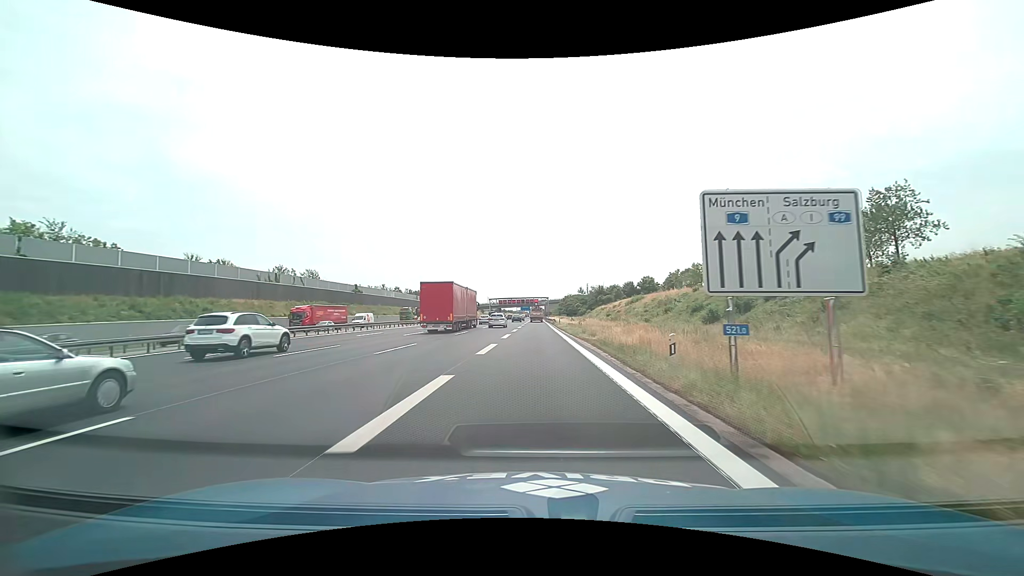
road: motorway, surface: asphalt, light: Day
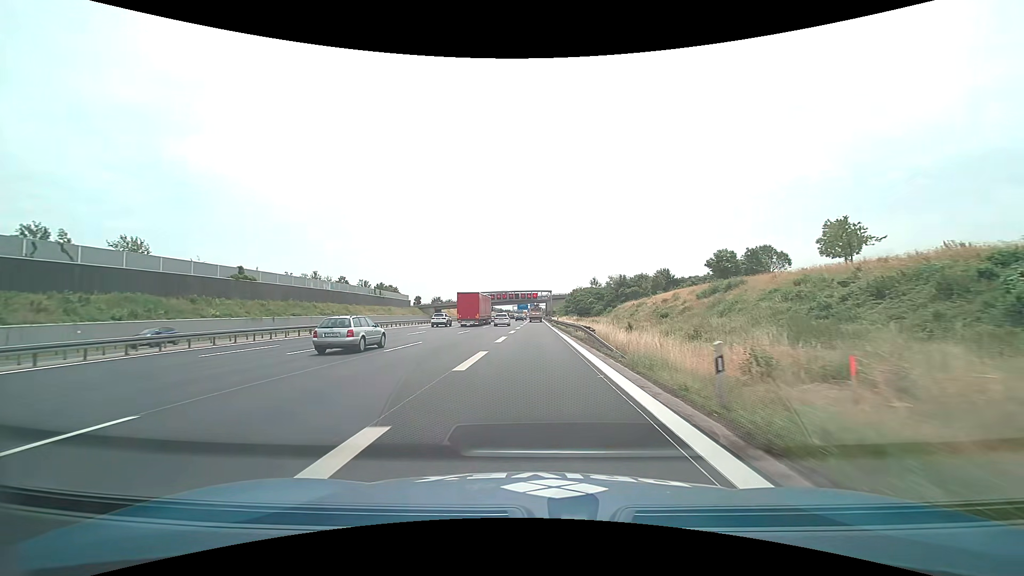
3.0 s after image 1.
(+0.4, +53.9) m; 0°
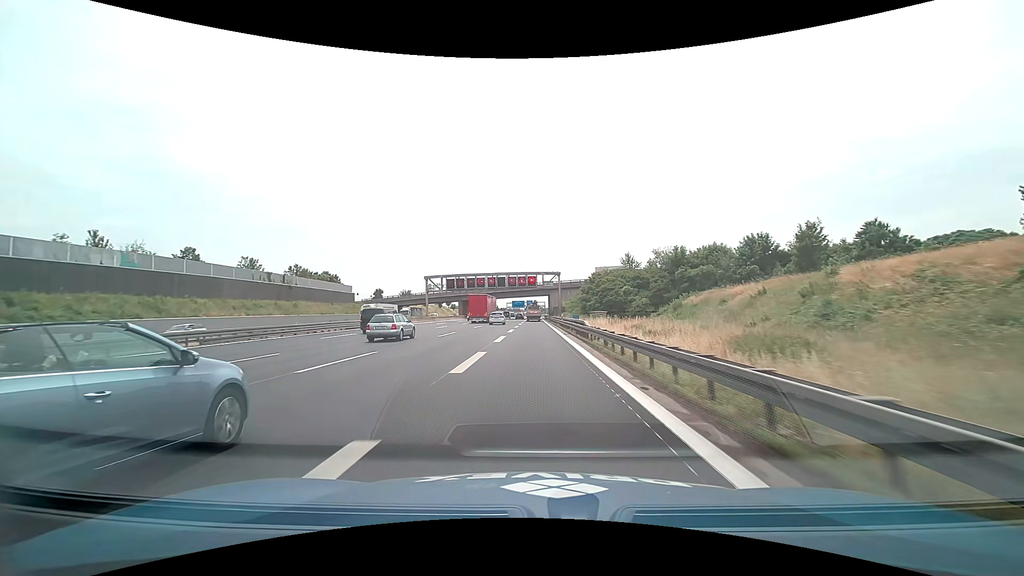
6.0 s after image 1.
(+0.2, +61.5) m; 0°
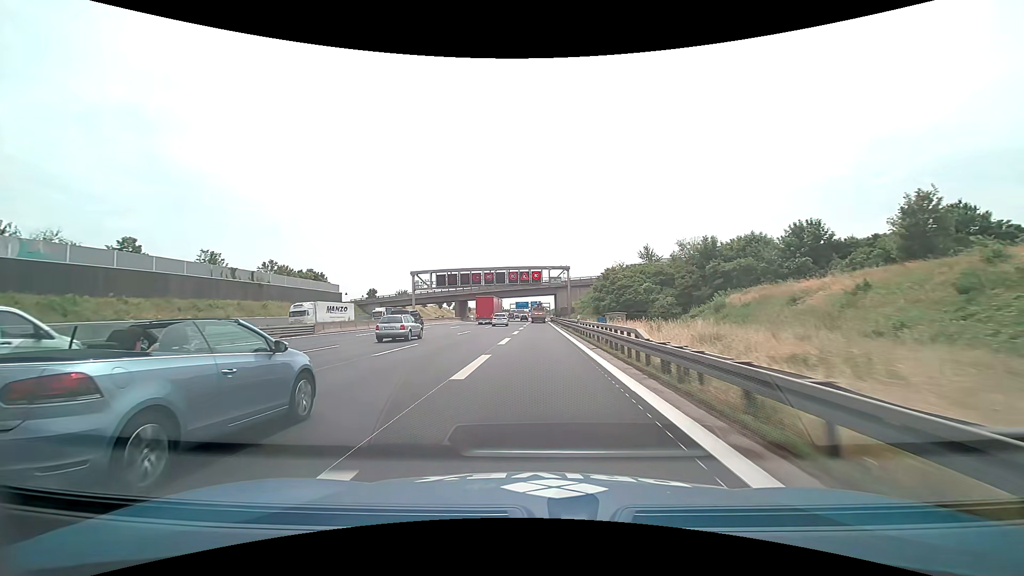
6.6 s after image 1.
(-0.1, +13.1) m; -1°
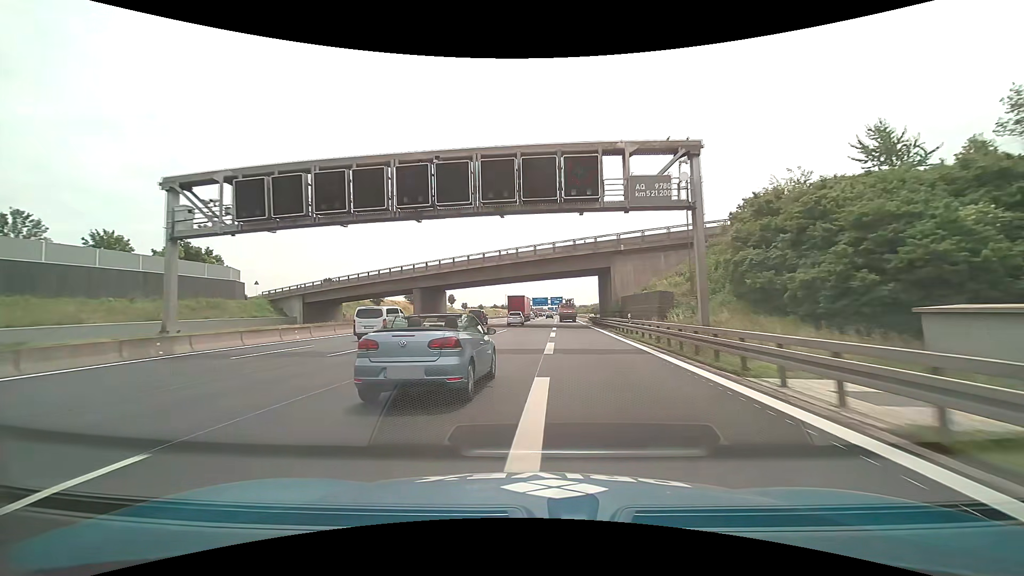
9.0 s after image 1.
(-0.8, +54.5) m; -2°
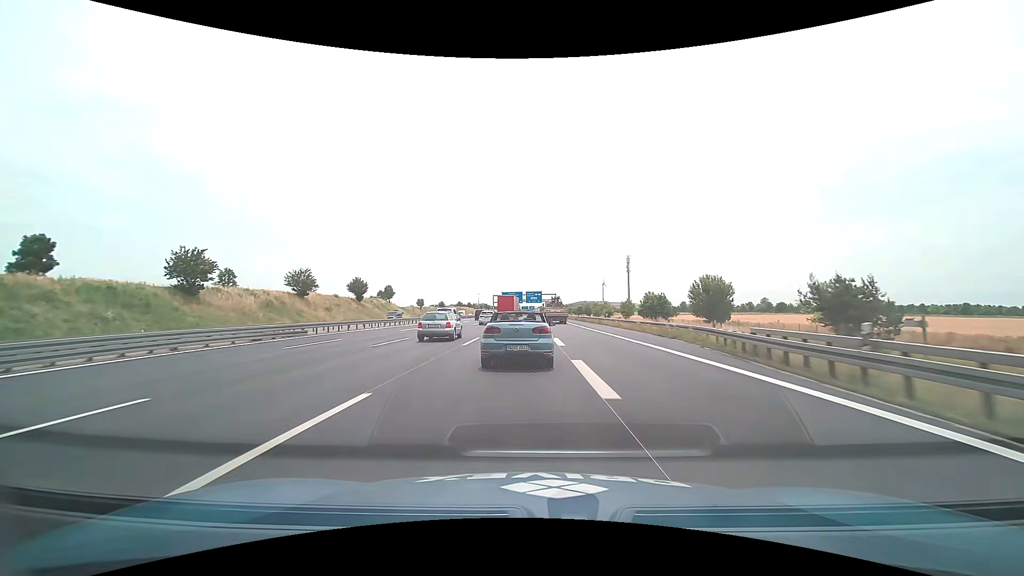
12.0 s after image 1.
(+1.4, +68.9) m; +3°
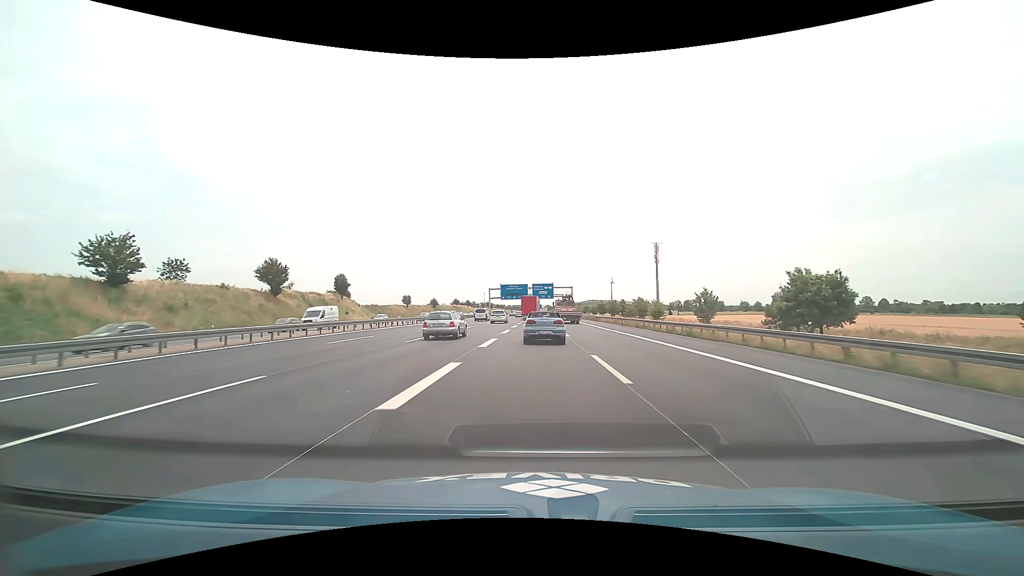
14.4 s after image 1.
(-1.0, +51.7) m; -1°
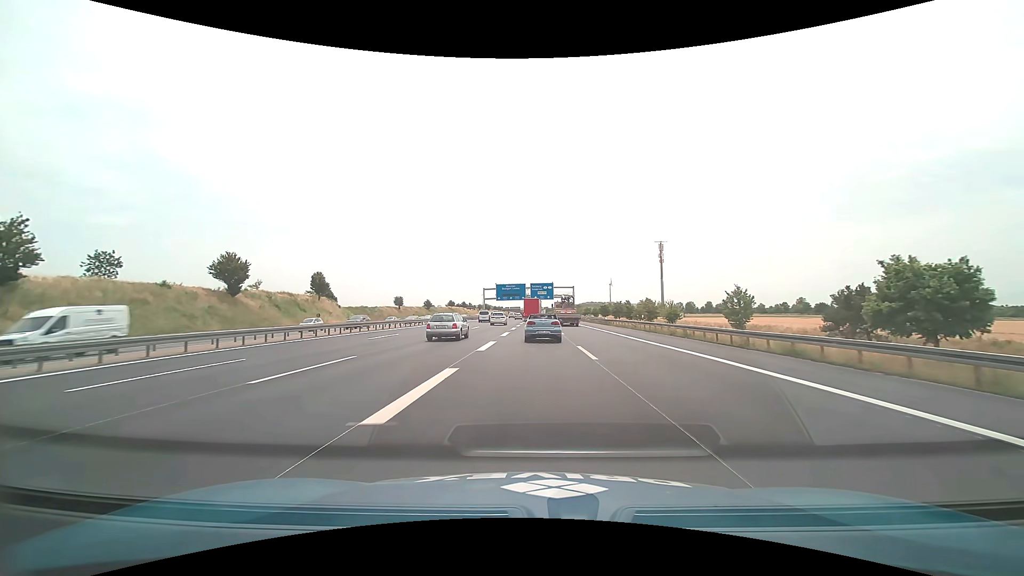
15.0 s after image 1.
(0.0, +12.6) m; 0°
(0, +10) (0, +20) (0, +30) (0, +40) (0, +50) (0, +60) (0, +70) (0, +80) (0, +90) (0, +100) m
